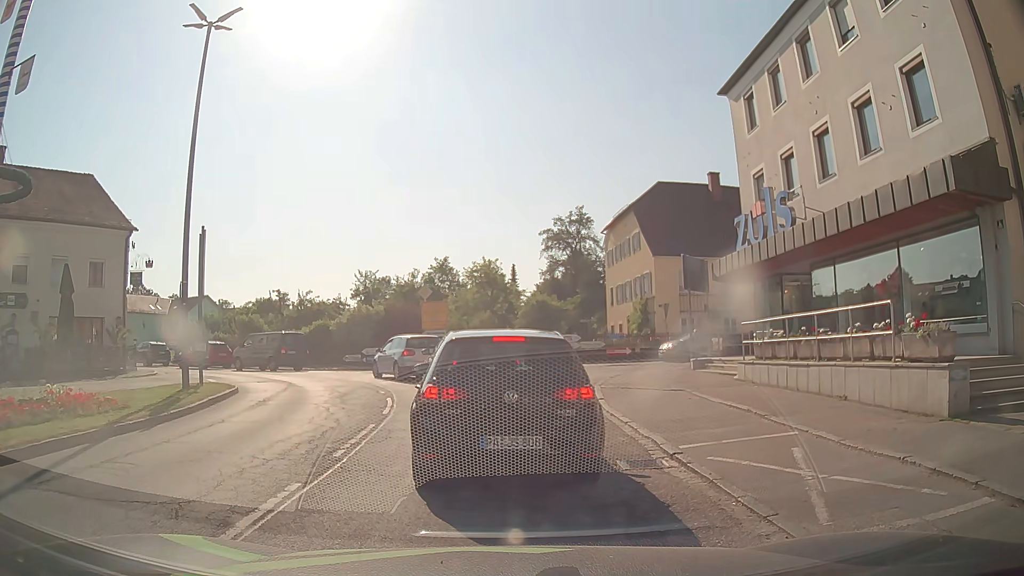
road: secondary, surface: asphalt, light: Day
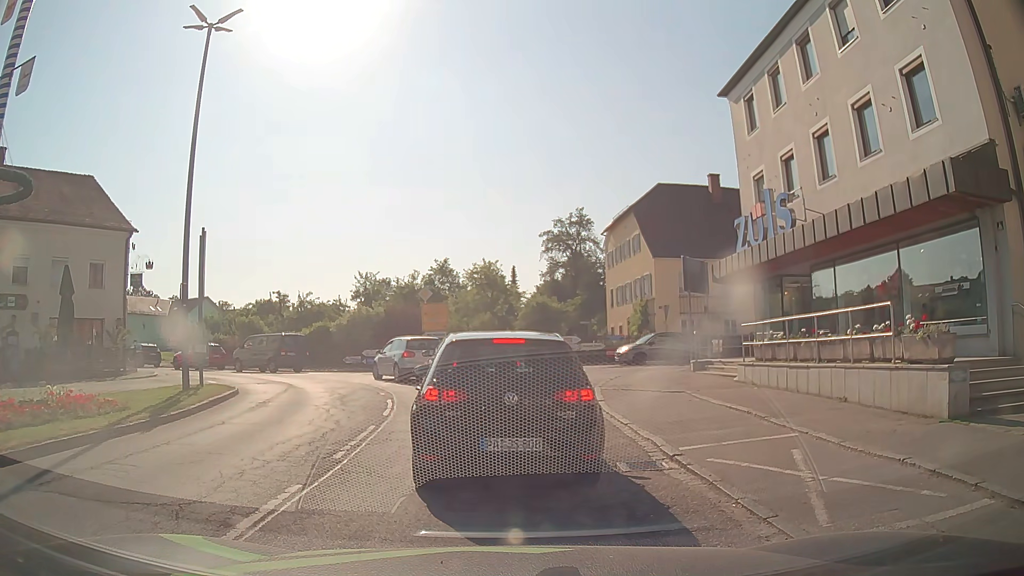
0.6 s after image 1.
(0.0, 0.0) m; 0°
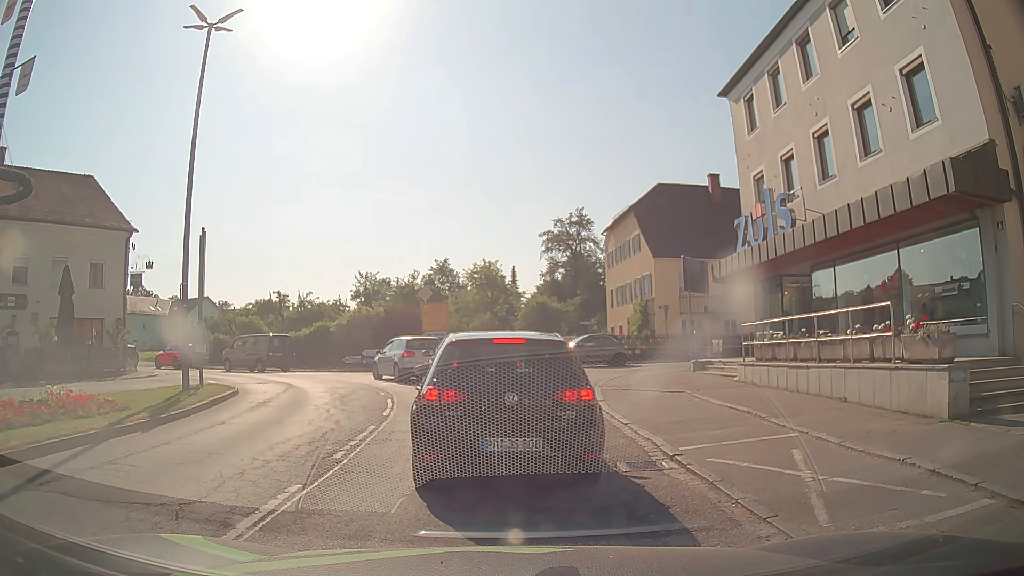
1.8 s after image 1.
(0.0, 0.0) m; 0°
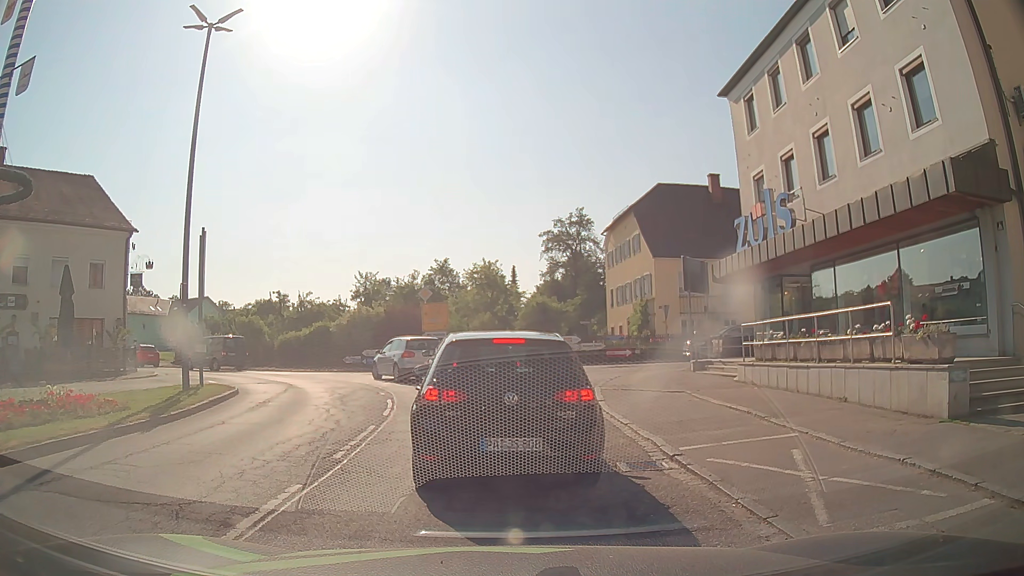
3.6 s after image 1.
(0.0, 0.0) m; 0°
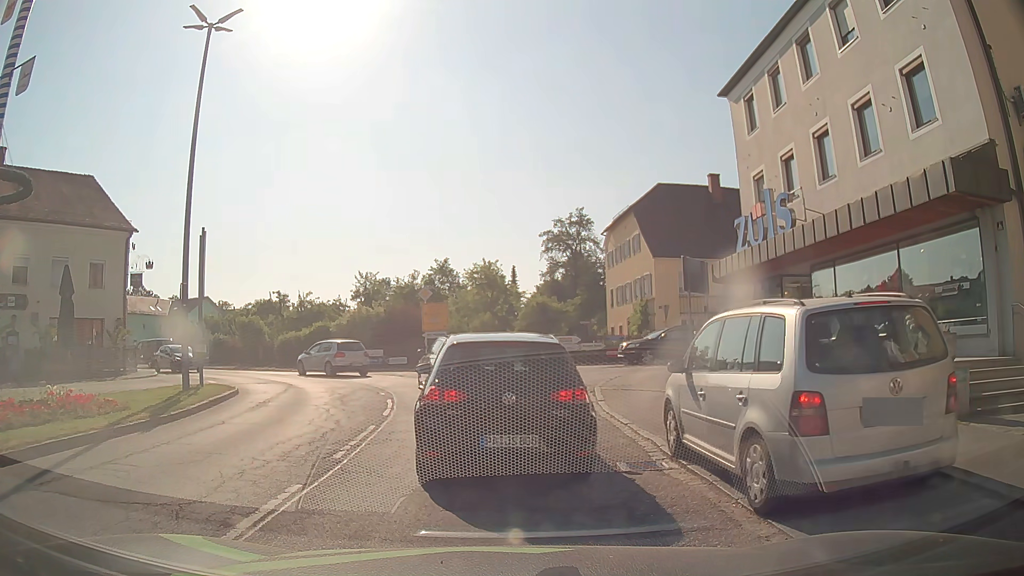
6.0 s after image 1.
(0.0, 0.0) m; 0°
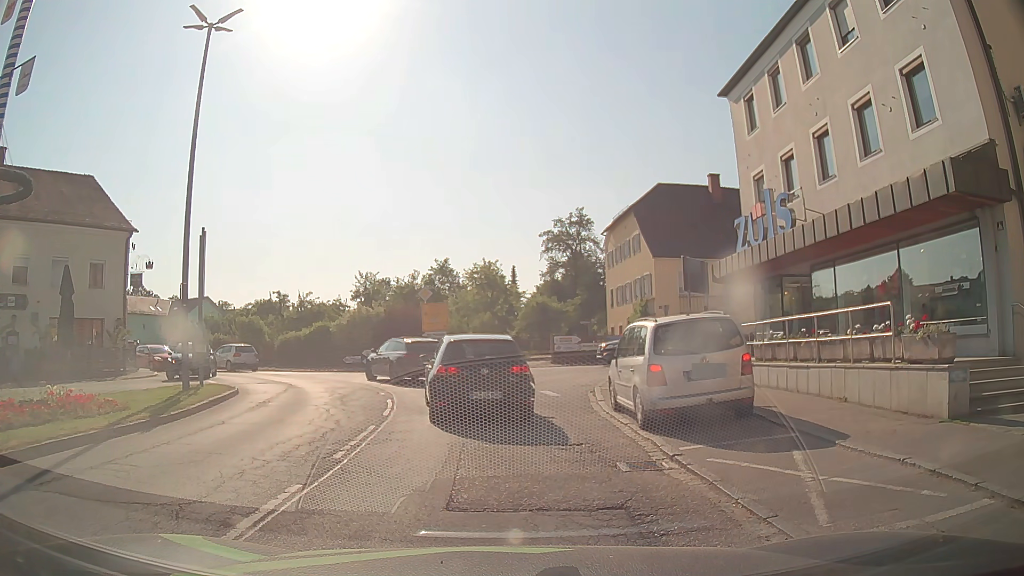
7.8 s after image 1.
(0.0, 0.0) m; 0°
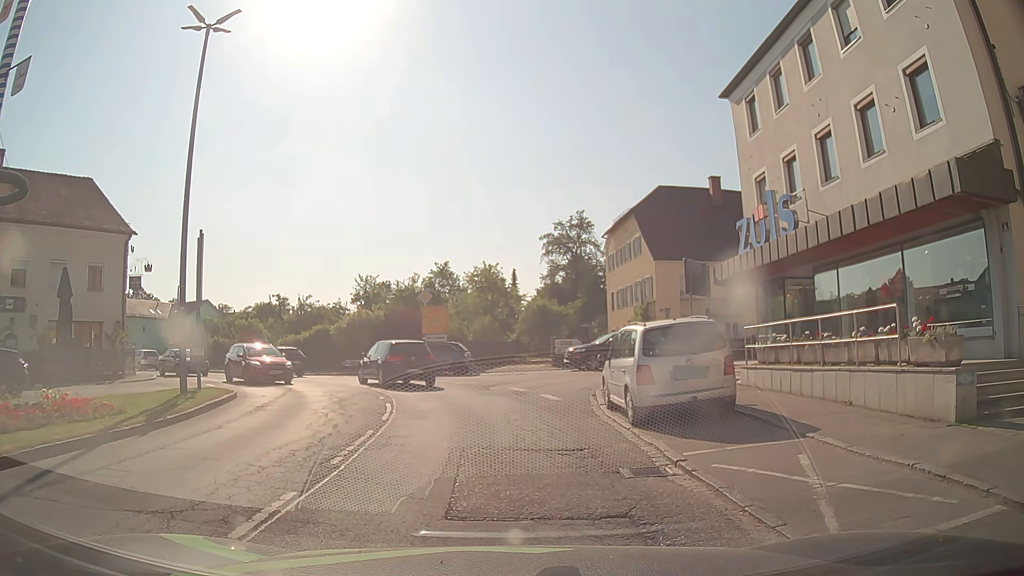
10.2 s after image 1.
(0.0, +0.2) m; 0°
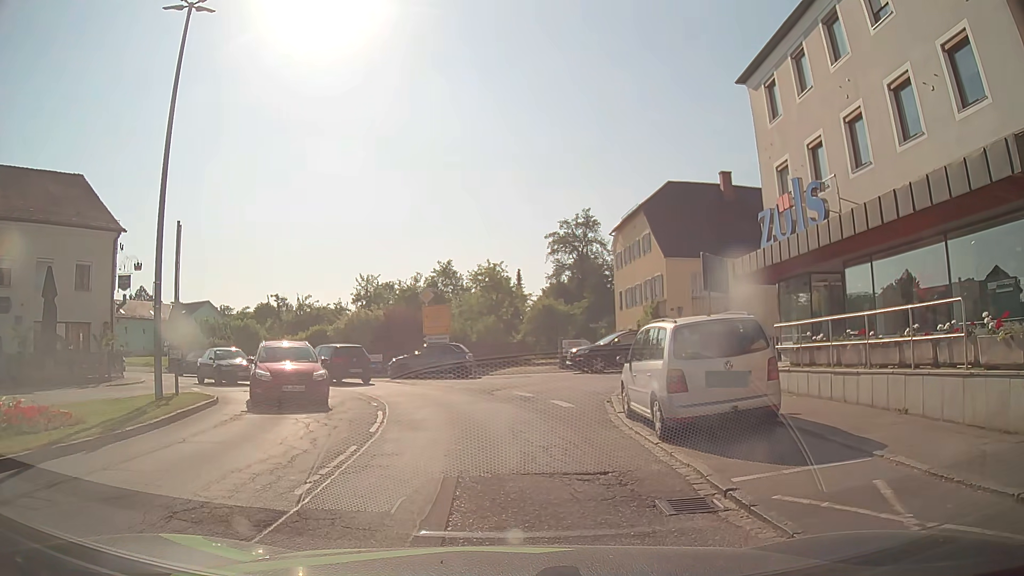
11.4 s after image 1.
(0.0, +1.7) m; +1°
(0, +10) (-3, +20) (-8, +28) (-16, +35) (-24, +40) (-32, +46) (-40, +51) (-48, +58) (-56, +64) (-63, +71) m
